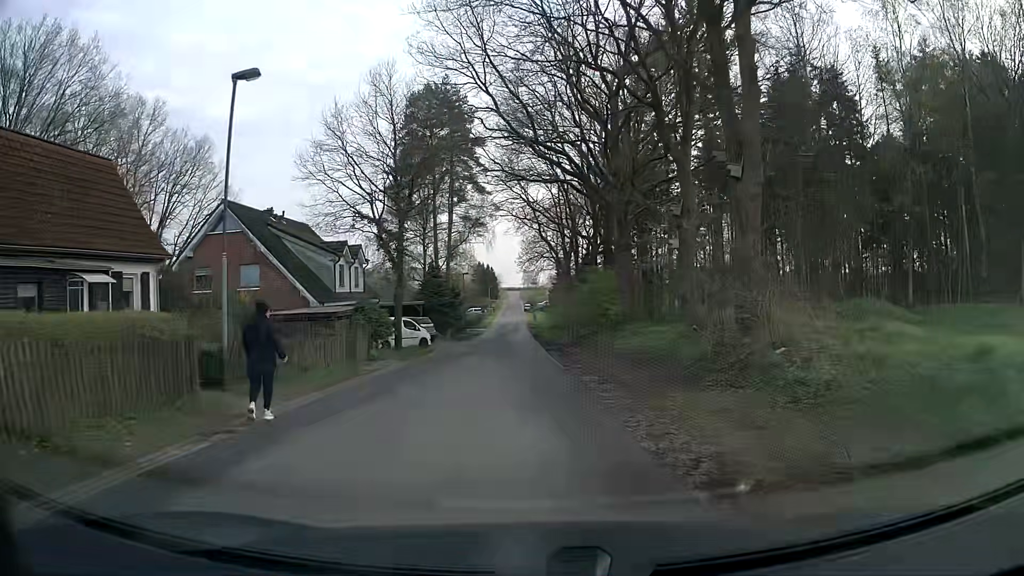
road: unclassified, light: Day
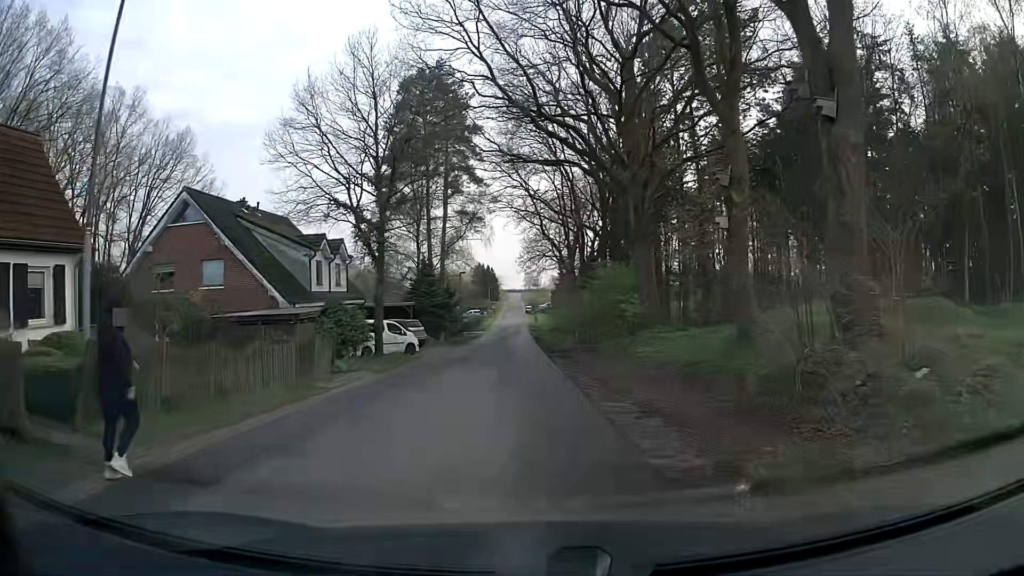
(0.0, +4.5) m; 0°
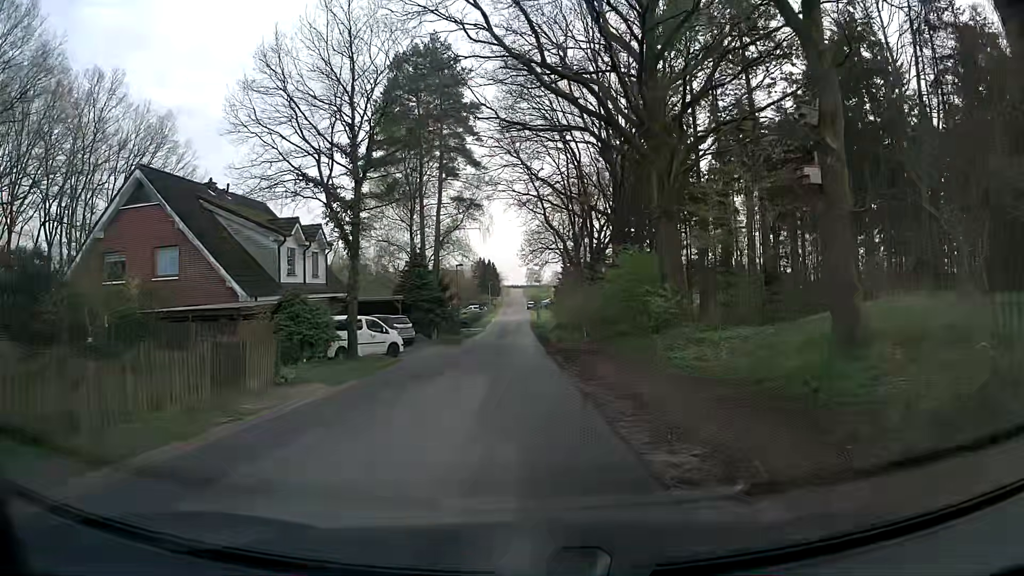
(0.0, +4.5) m; 0°
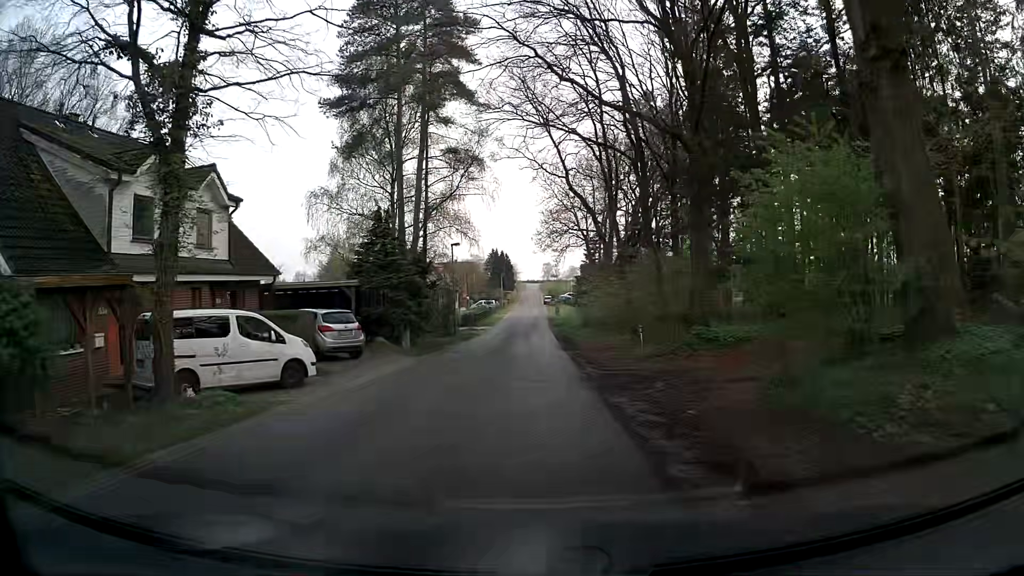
(-0.2, +13.7) m; -1°
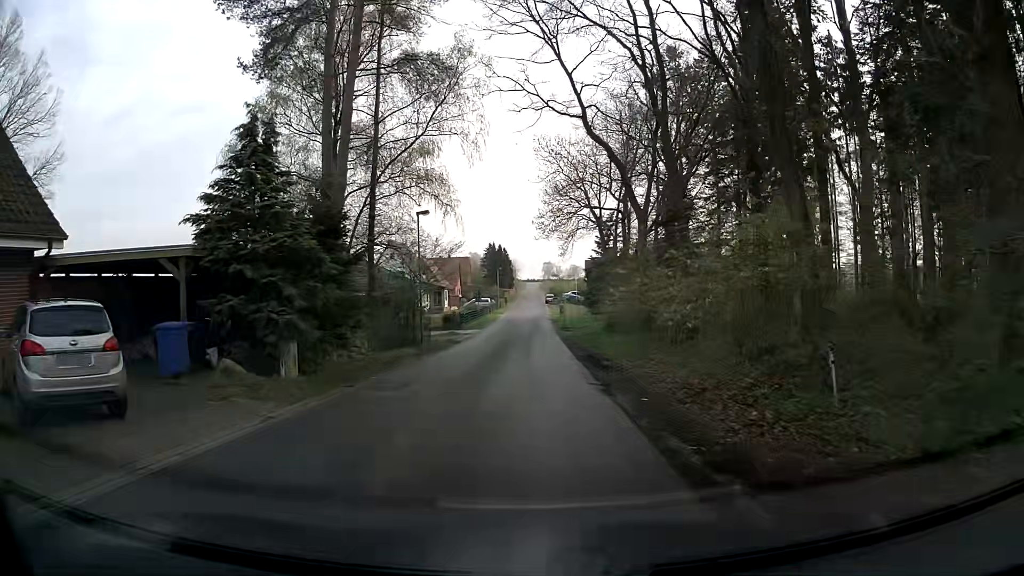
(-0.3, +13.6) m; -1°
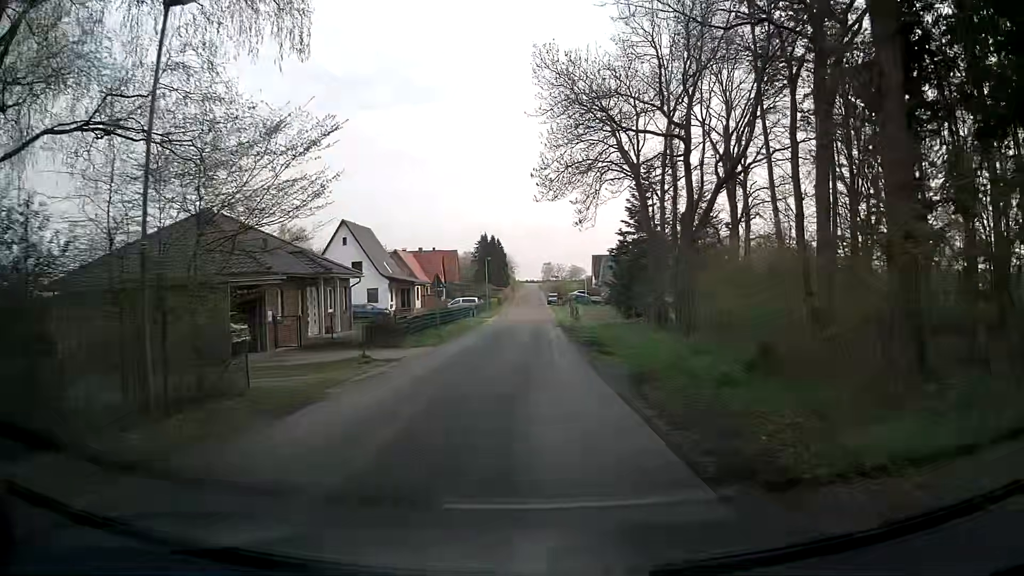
(0.0, +22.4) m; +1°
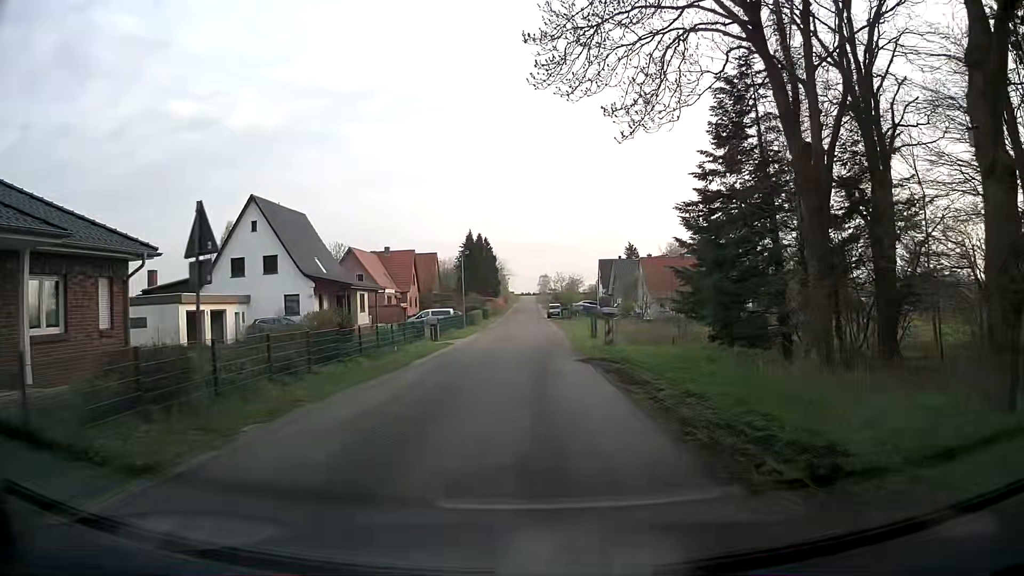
(-0.5, +22.1) m; 0°
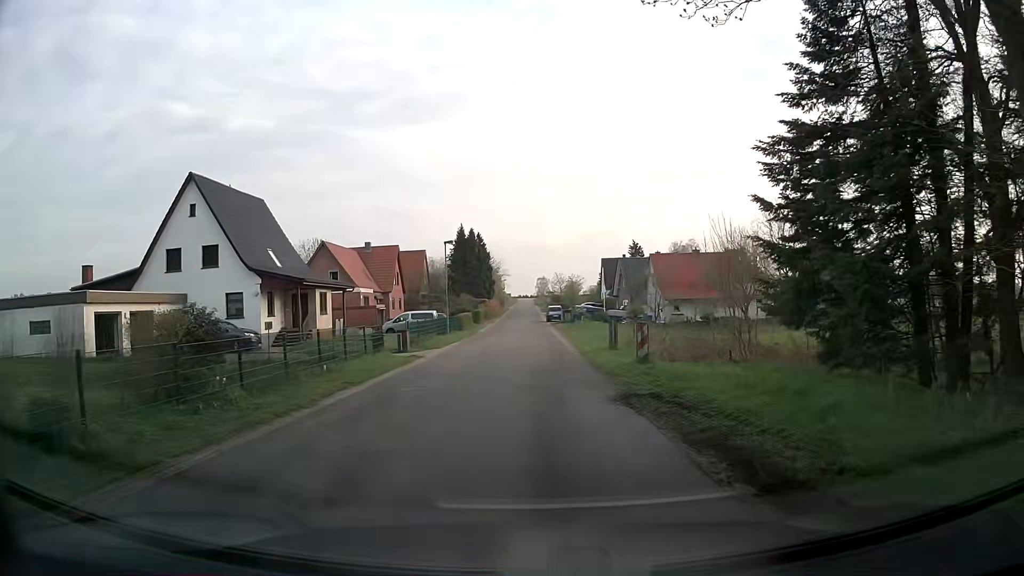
(0.0, +8.8) m; +1°
(0, +10) (0, +20) (-1, +30) (-1, +40) (-1, +50) (-1, +60) (-1, +70) (-1, +80) (-2, +90) (-2, +100) m
